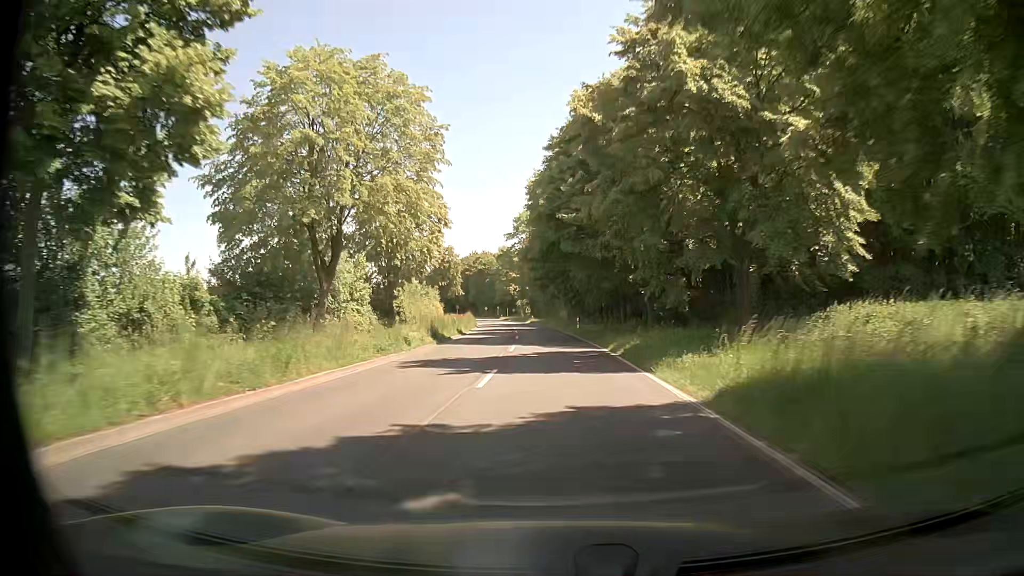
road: secondary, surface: asphalt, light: Day
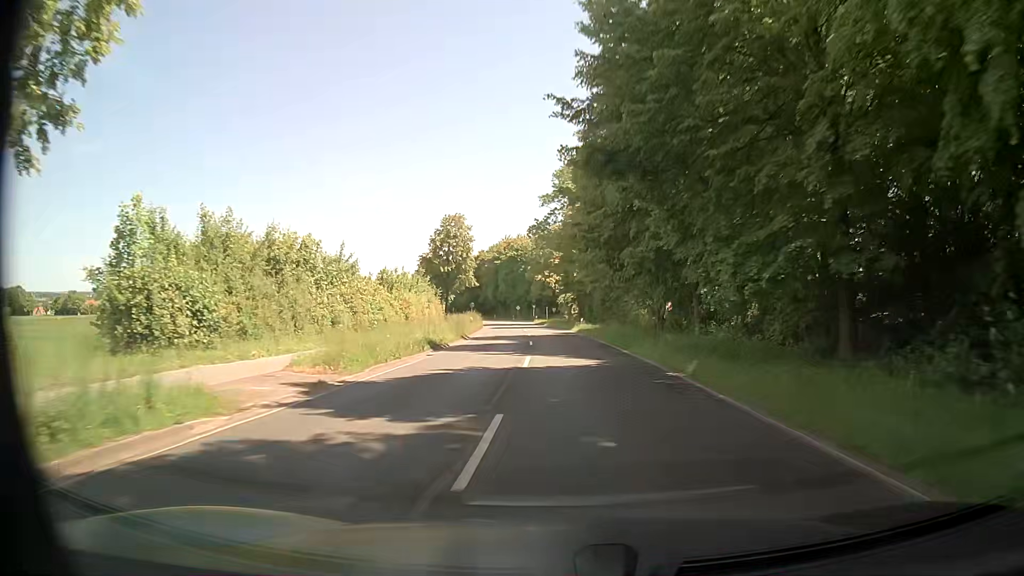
(-1.7, +43.1) m; -4°
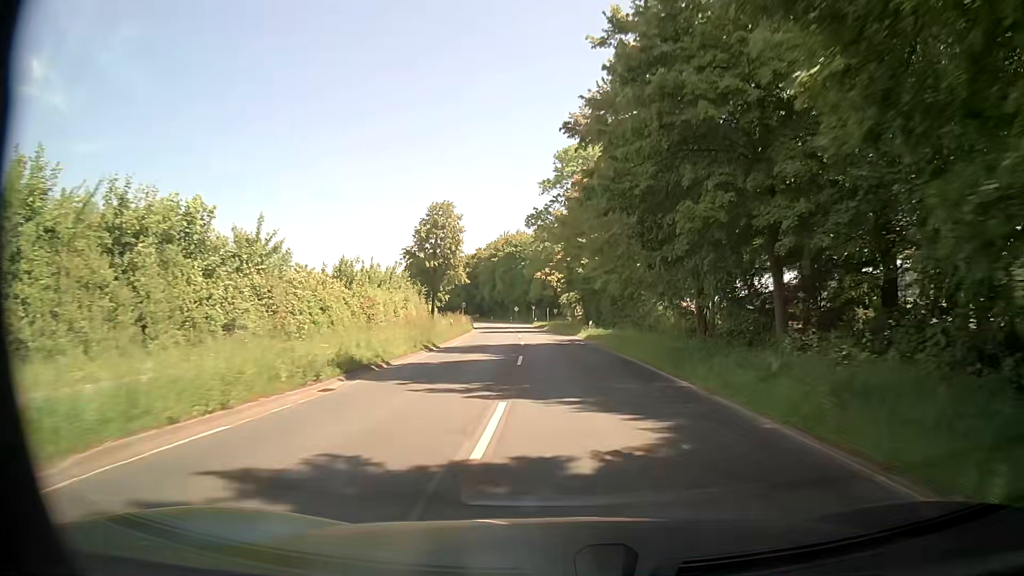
(0.0, +10.8) m; 0°
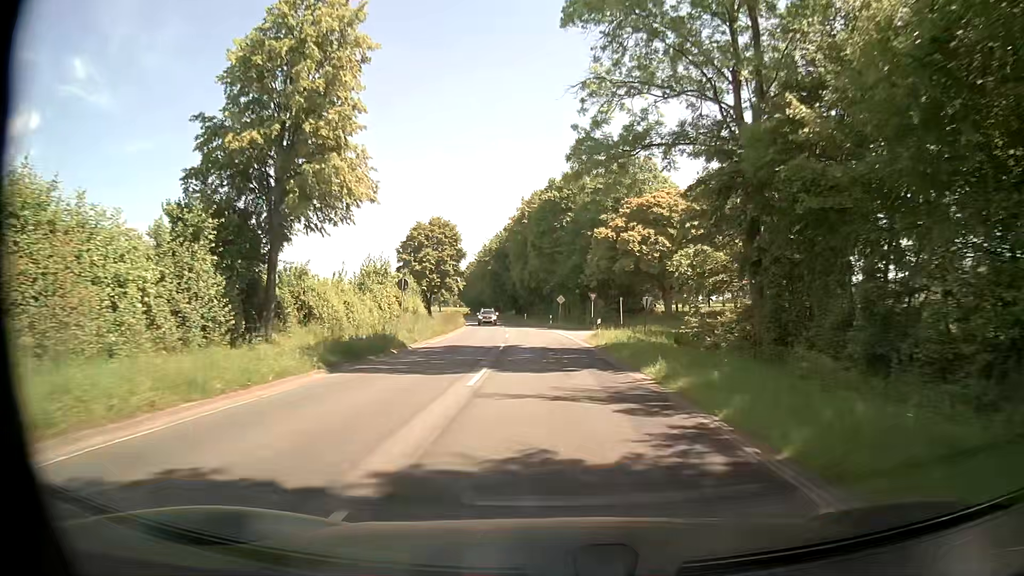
(-1.3, +54.0) m; -5°
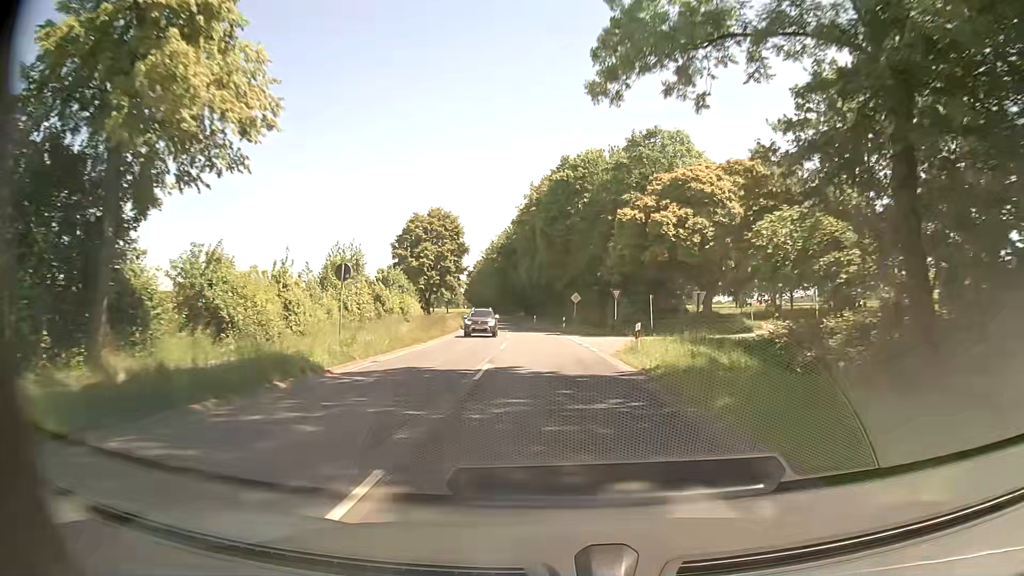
(-0.1, +10.8) m; -1°
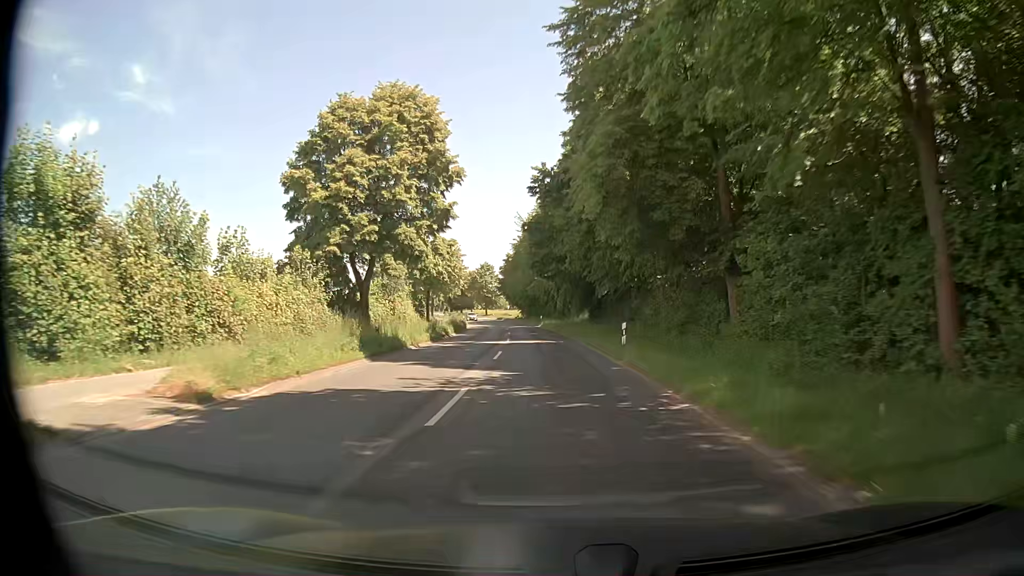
(-2.4, +53.9) m; -6°
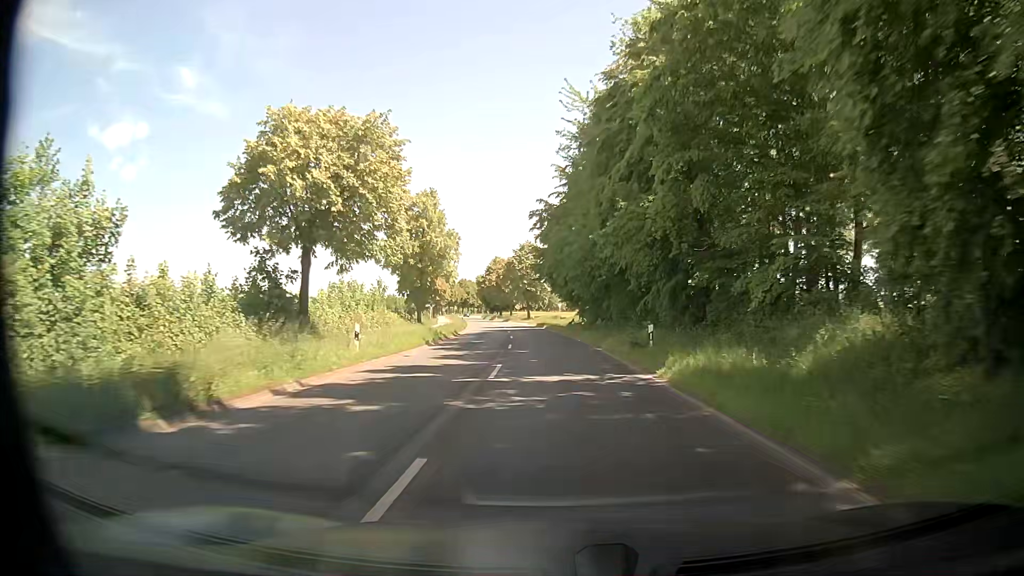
(-2.0, +53.7) m; -4°
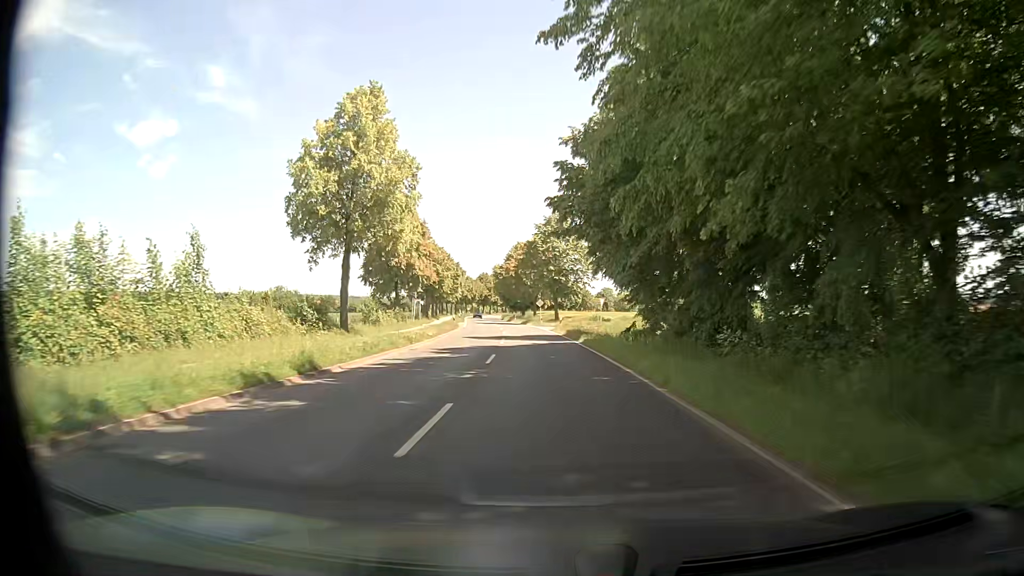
(-0.8, +32.3) m; -2°
(0, +10) (-1, +20) (-1, +30) (-2, +40) (-3, +50) (-4, +60) (-5, +70) (-7, +80) (-8, +90) (-10, +99) m
